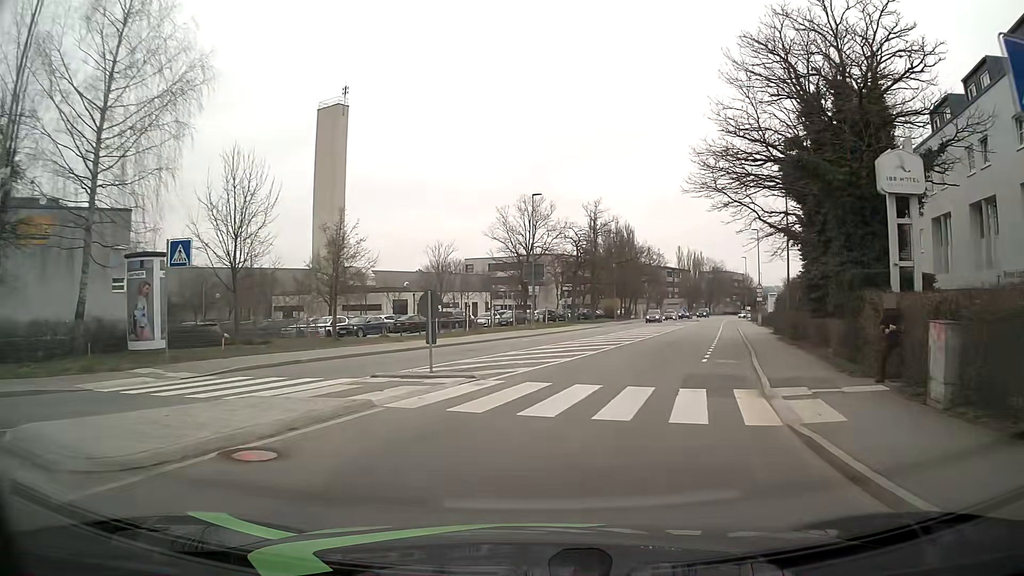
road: tertiary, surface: asphalt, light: Day
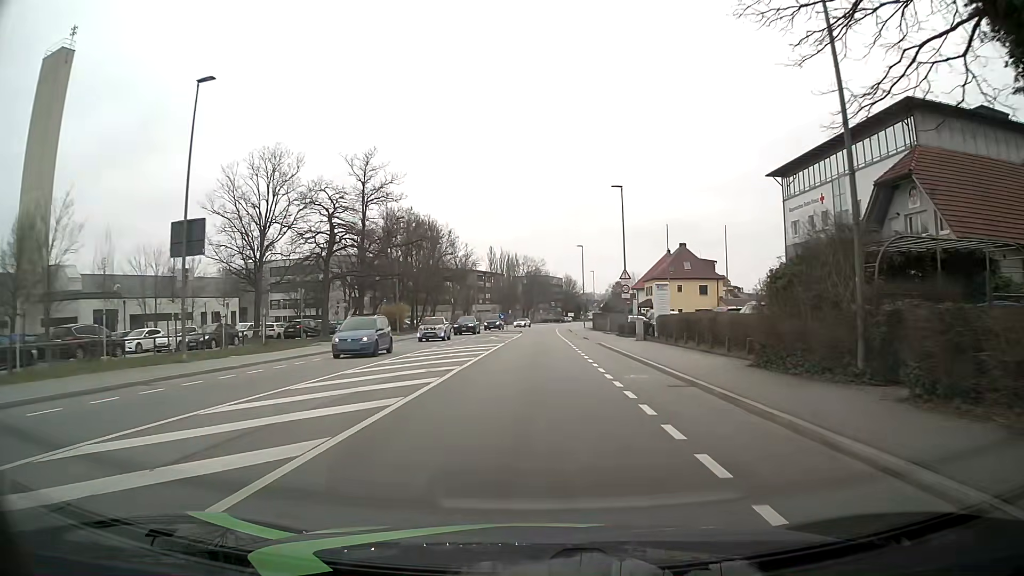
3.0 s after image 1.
(+5.2, +28.3) m; +16°
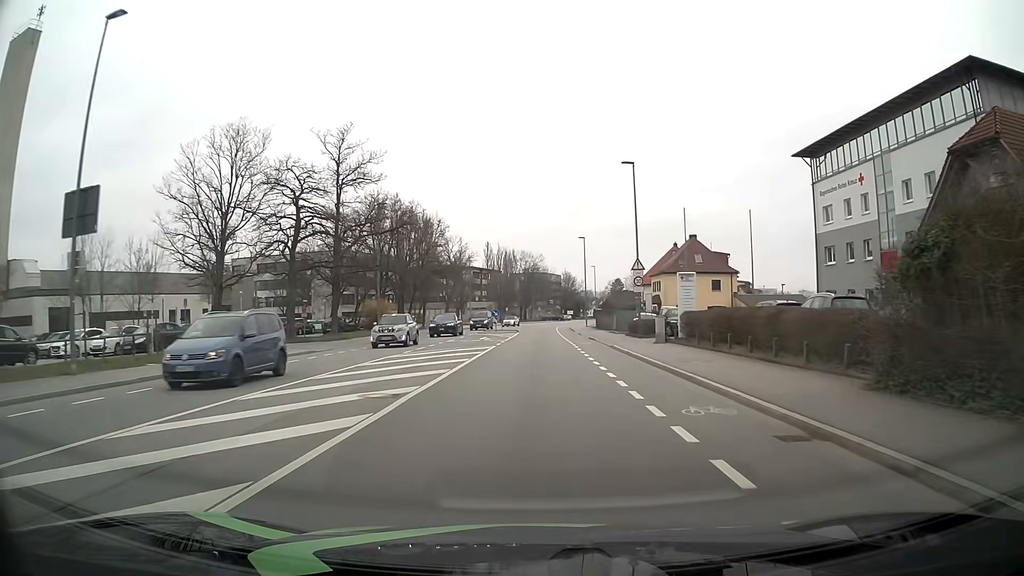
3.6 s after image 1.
(0.0, +6.6) m; 0°
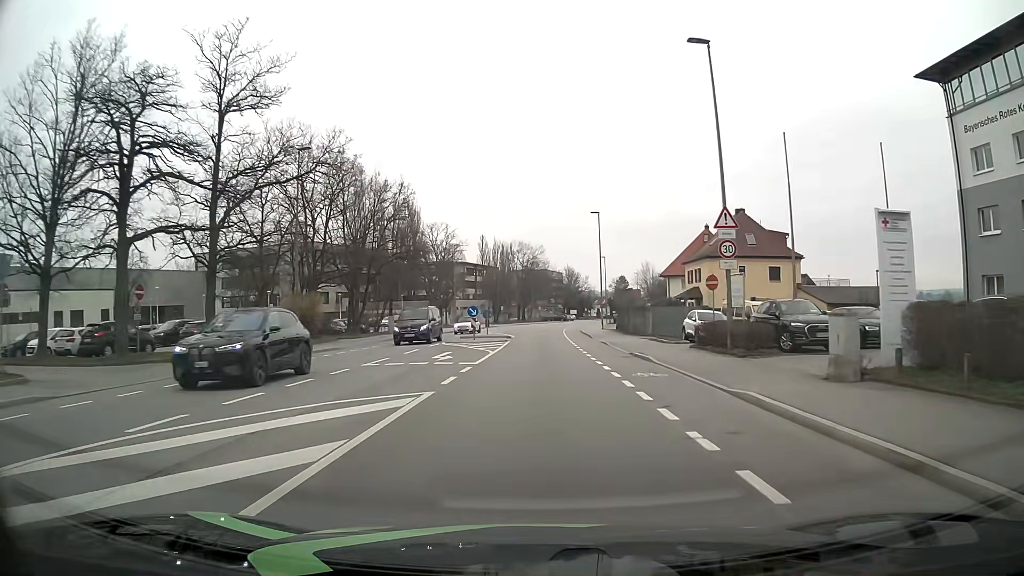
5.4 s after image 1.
(+0.1, +18.4) m; 0°
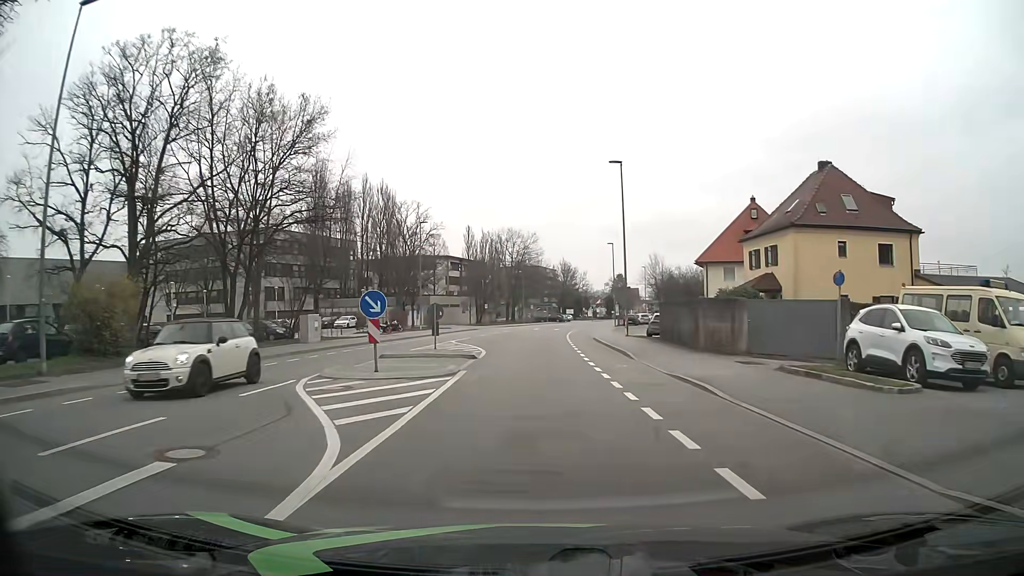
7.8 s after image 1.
(0.0, +19.7) m; 0°
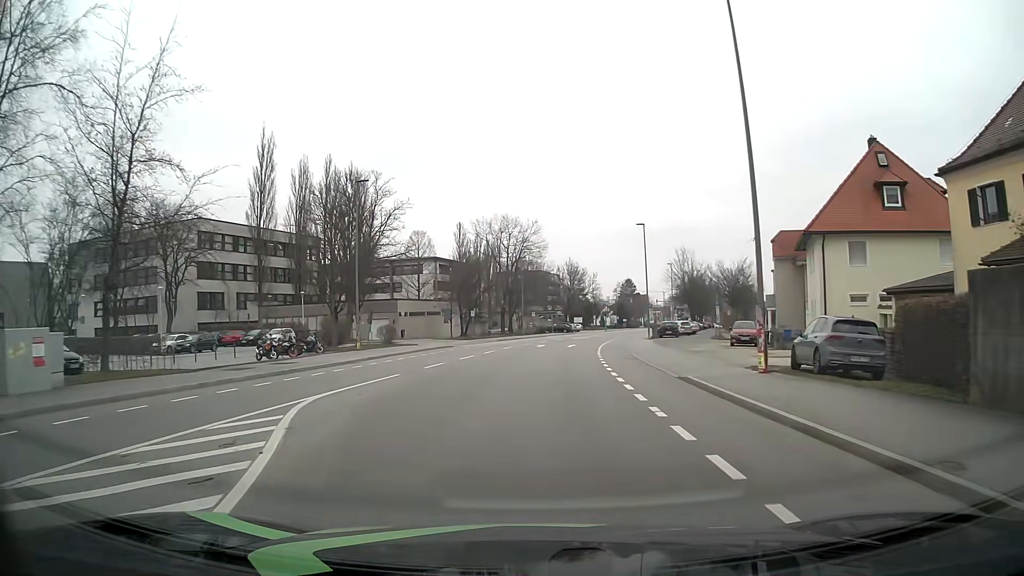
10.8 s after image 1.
(+0.1, +23.3) m; -1°
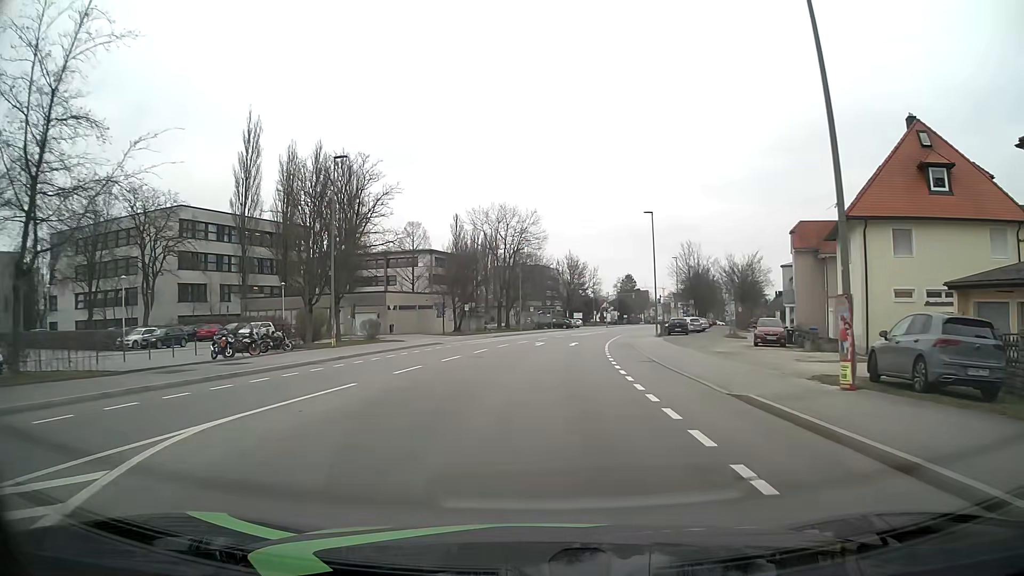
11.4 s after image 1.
(+0.1, +4.7) m; +1°
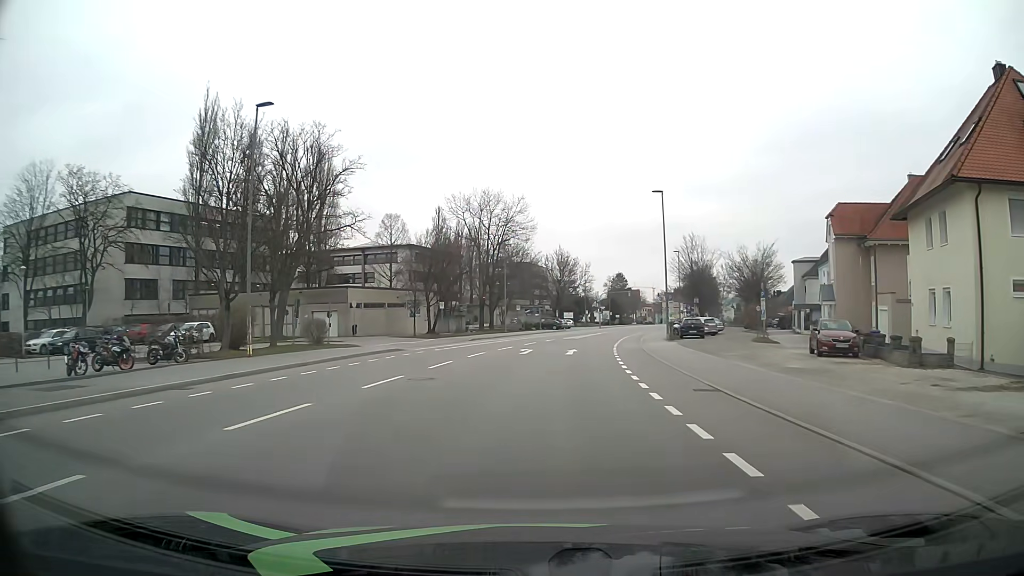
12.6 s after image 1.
(+0.1, +9.5) m; +1°
(0, +10) (+1, +20) (+1, +30) (+3, +40) (+4, +50) (+6, +60) (+8, +69) (+11, +79) (+13, +89) (+16, +98) m
